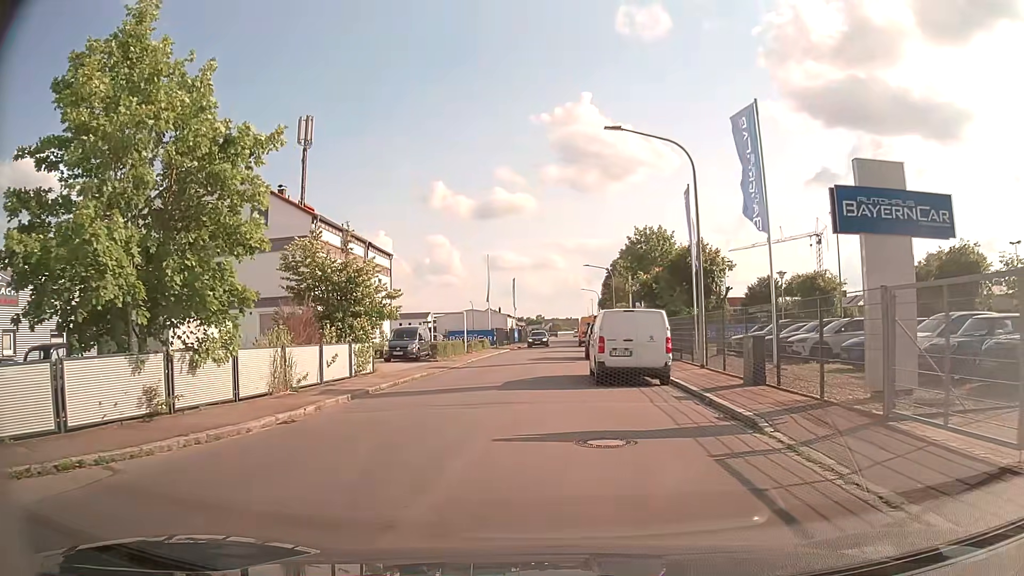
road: residential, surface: asphalt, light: Day
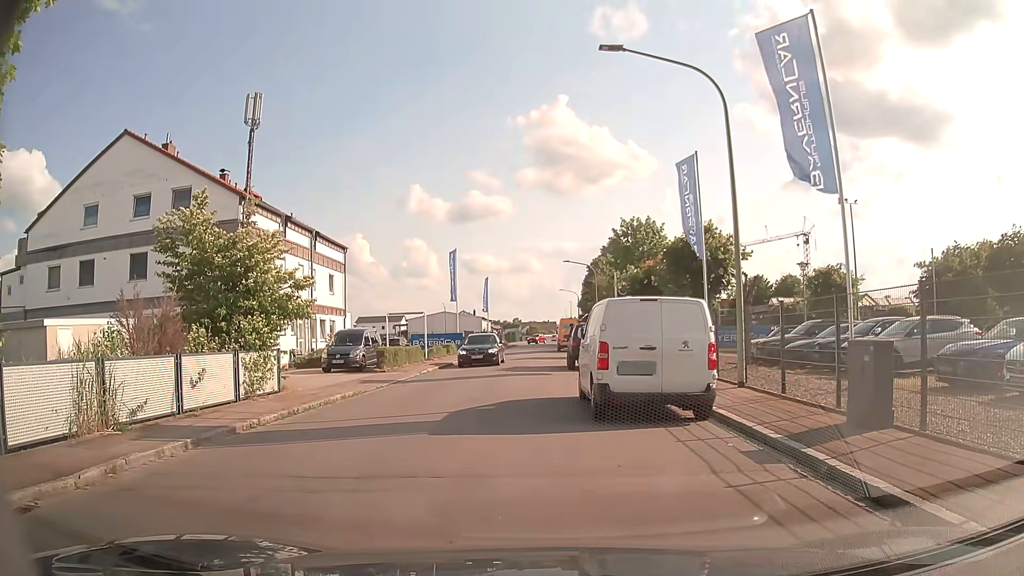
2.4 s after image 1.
(+0.1, +5.8) m; 0°
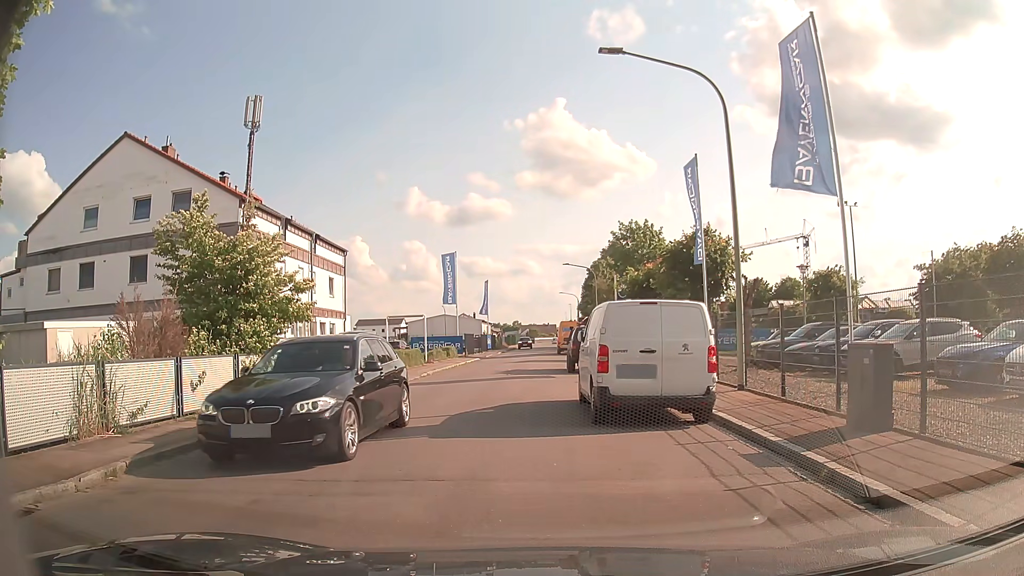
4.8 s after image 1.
(0.0, +0.1) m; 0°
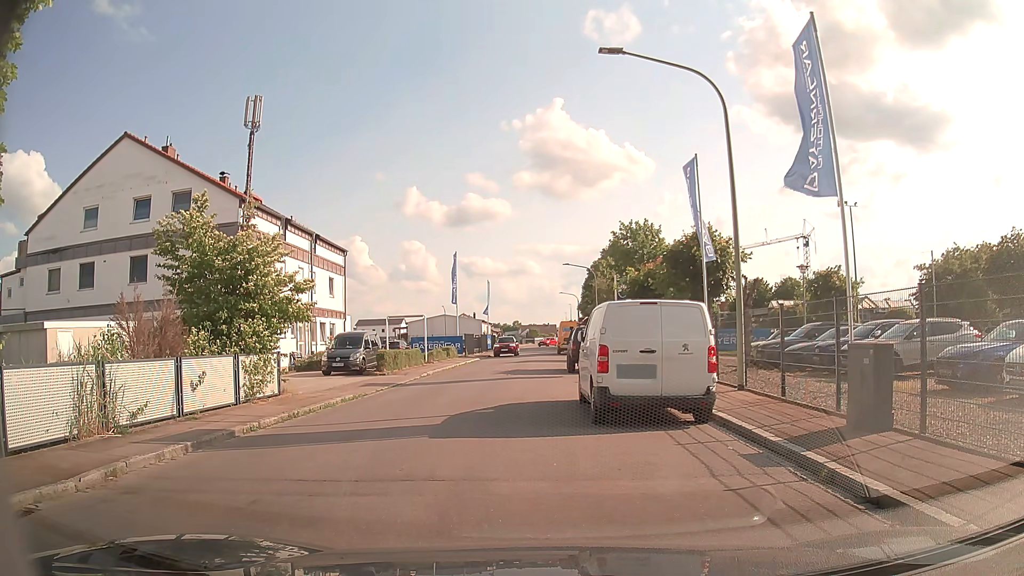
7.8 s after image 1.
(0.0, 0.0) m; 0°
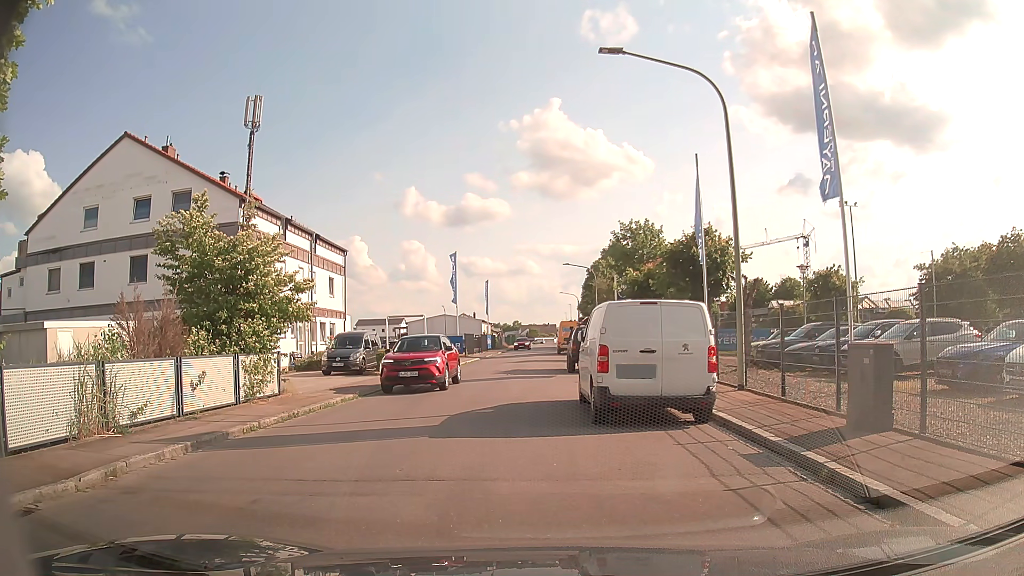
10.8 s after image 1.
(0.0, 0.0) m; 0°
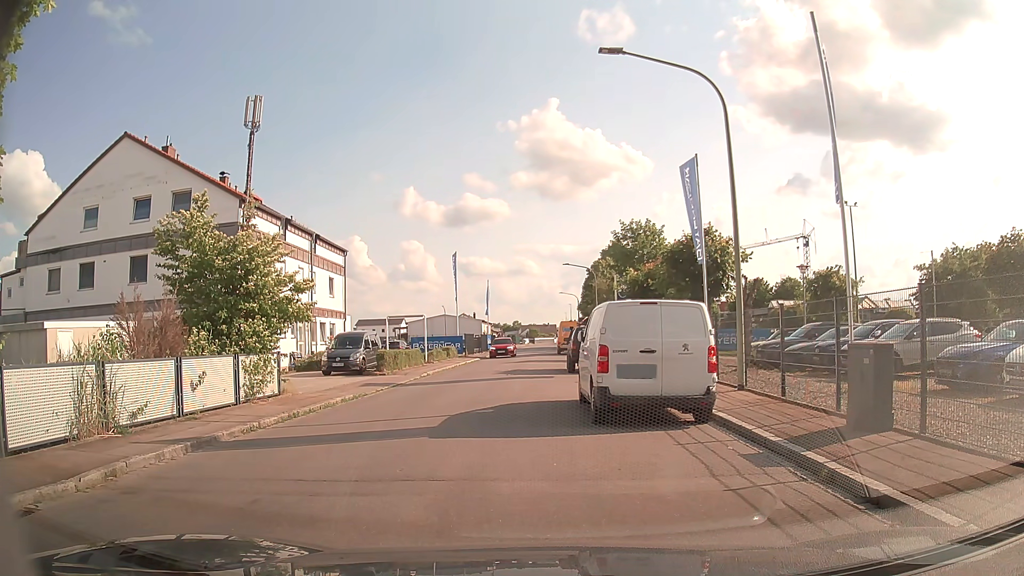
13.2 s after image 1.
(0.0, 0.0) m; 0°
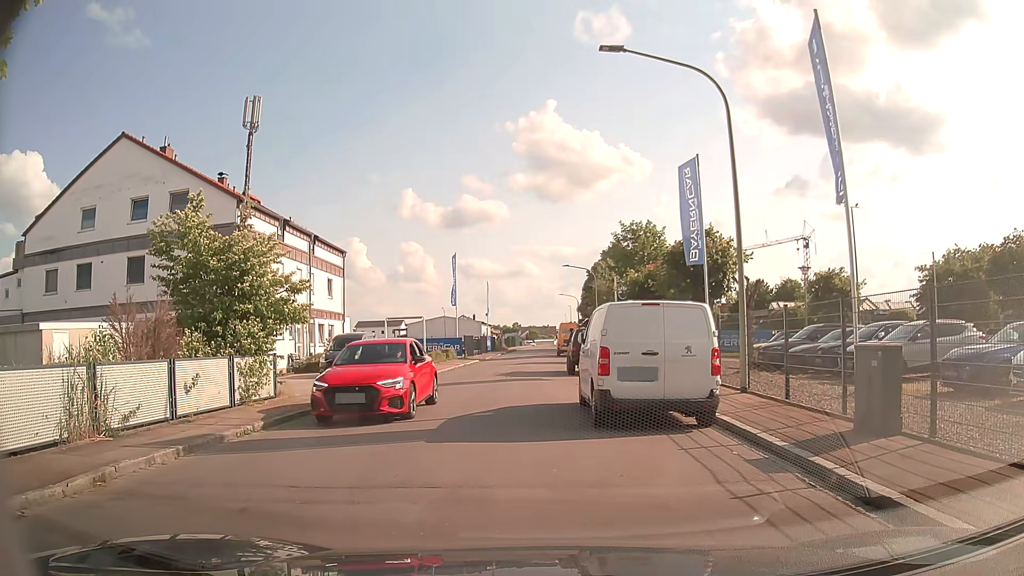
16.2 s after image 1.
(0.0, +0.2) m; 0°
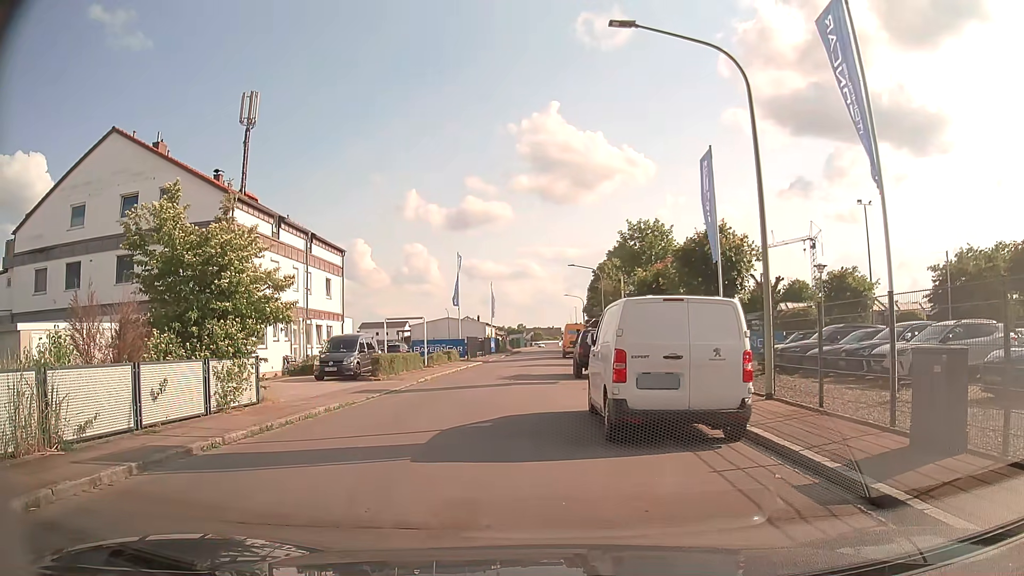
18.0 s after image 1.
(0.0, +1.4) m; 0°
